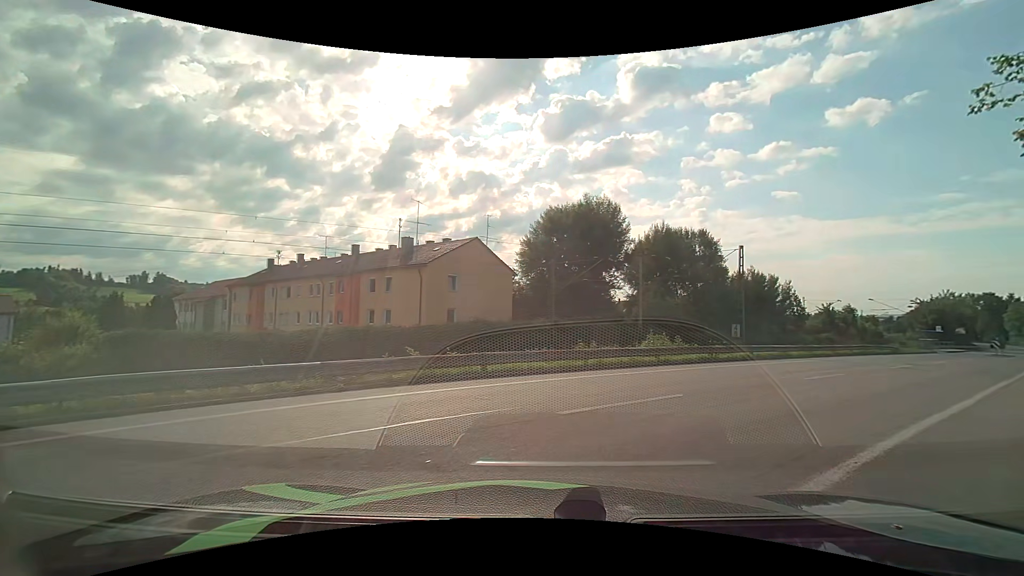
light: Day
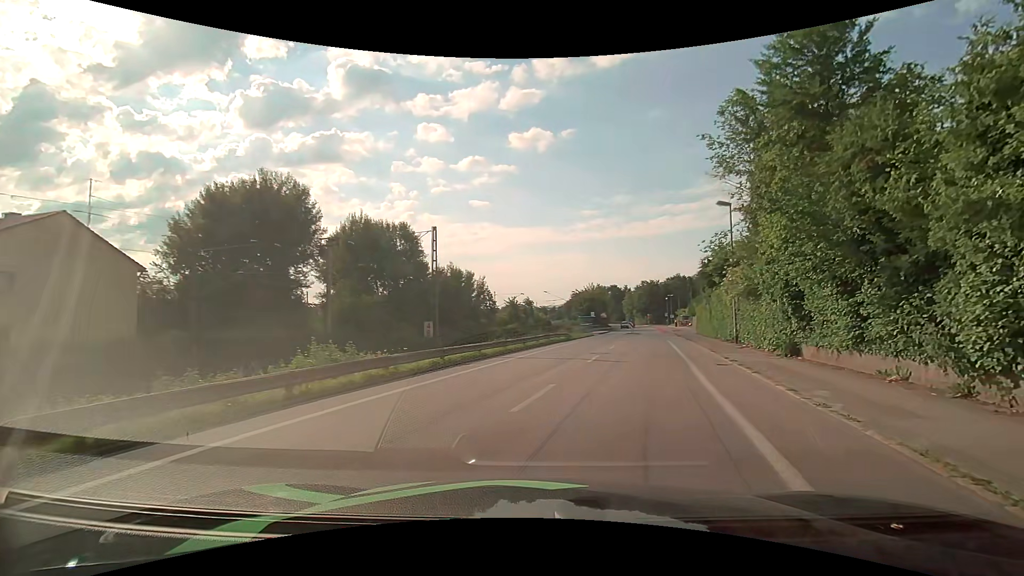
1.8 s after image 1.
(+2.0, +7.6) m; +29°
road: unclassified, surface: asphalt
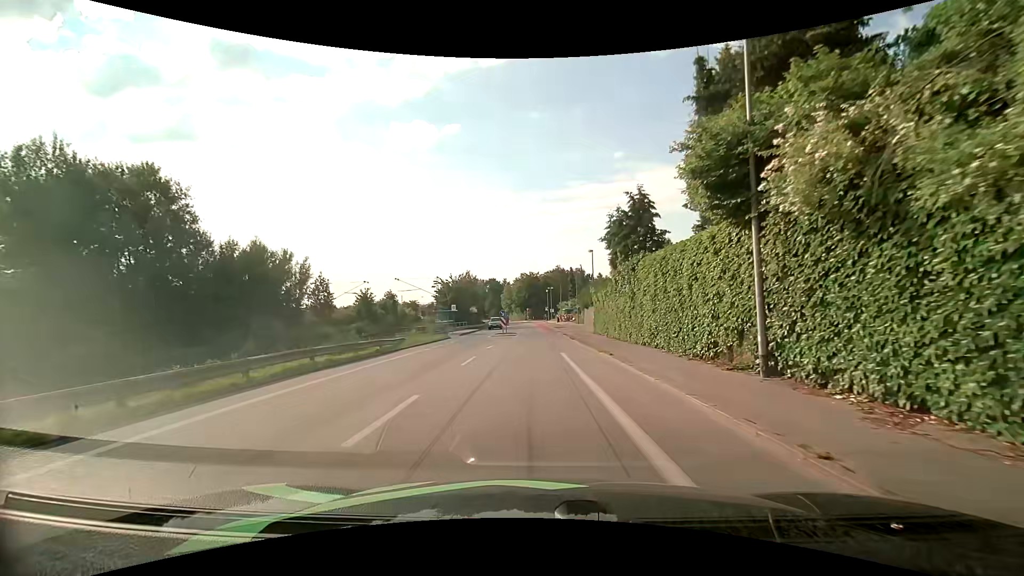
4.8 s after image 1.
(+4.5, +20.3) m; +15°
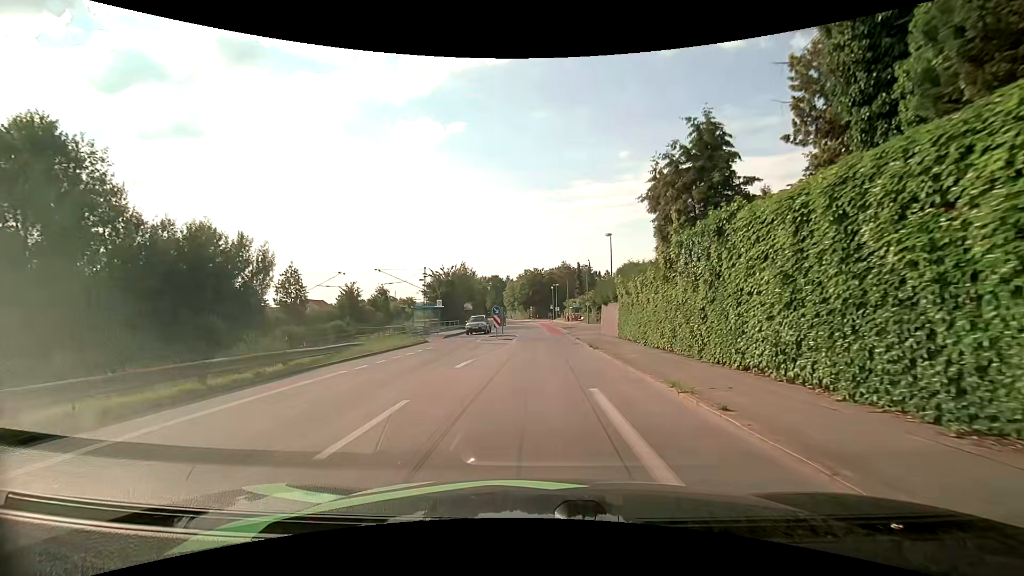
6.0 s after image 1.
(0.0, +9.9) m; 0°
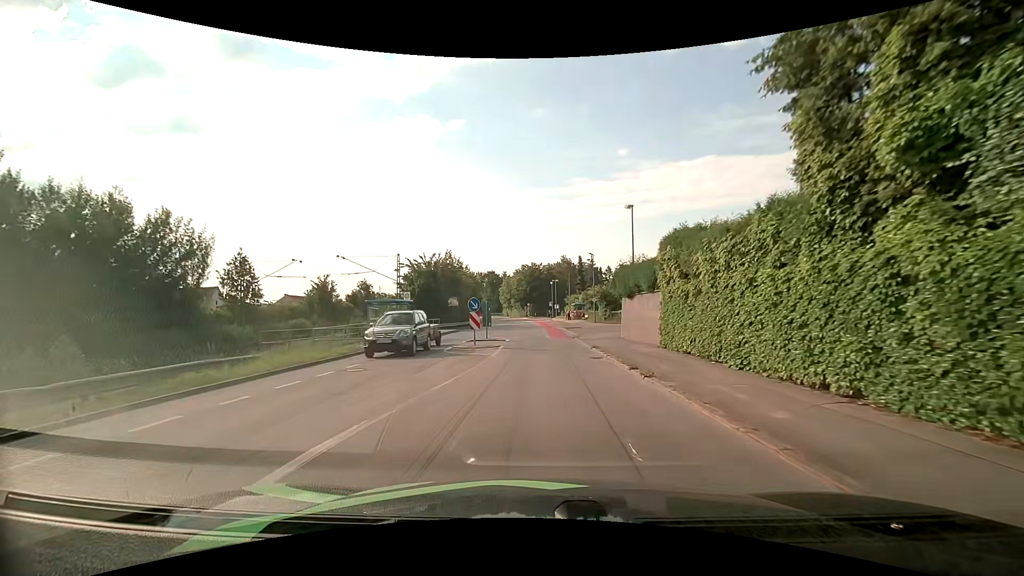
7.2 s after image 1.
(0.0, +10.1) m; 0°
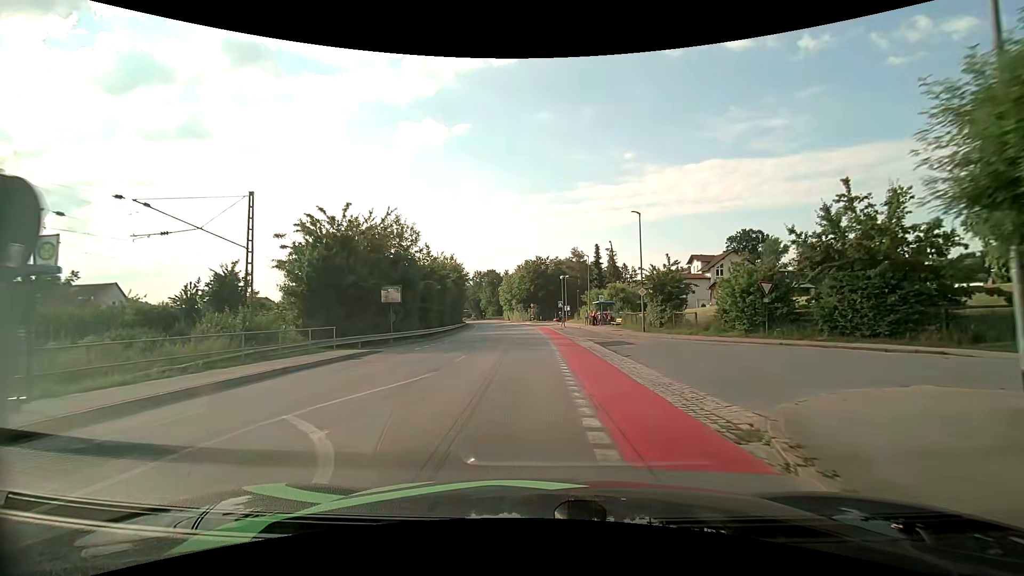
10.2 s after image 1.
(0.0, +24.8) m; -1°
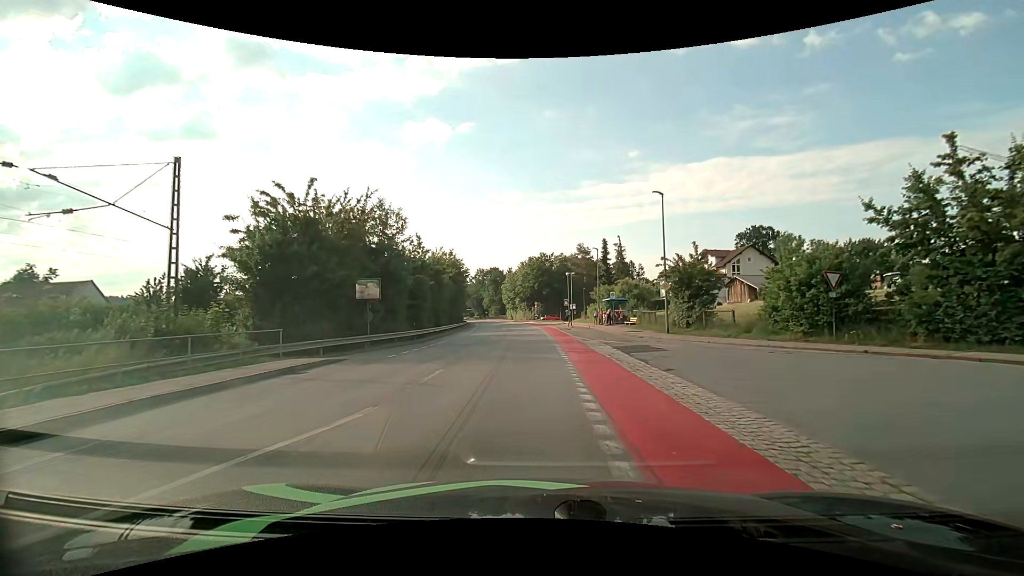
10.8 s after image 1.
(0.0, +5.0) m; 0°
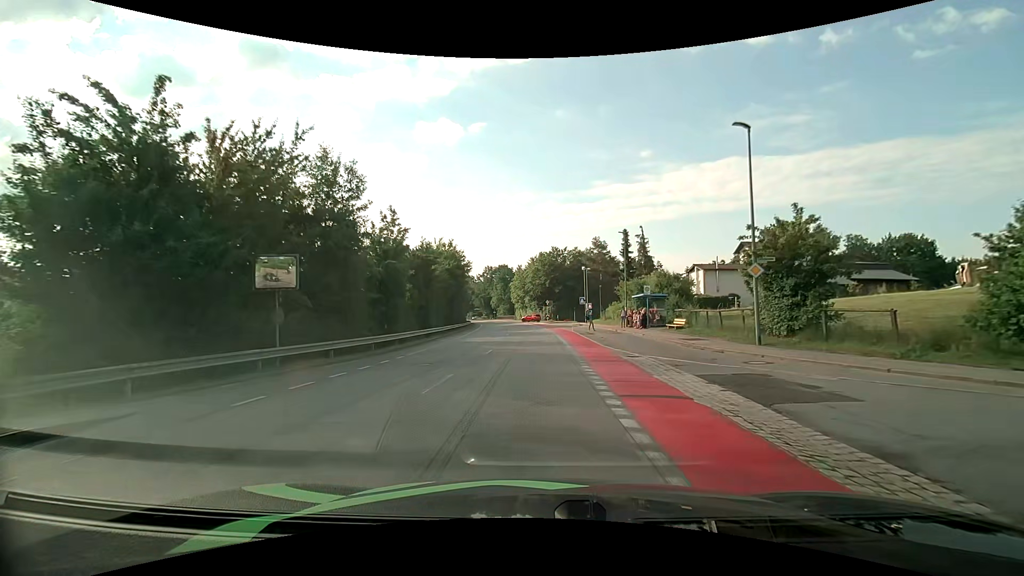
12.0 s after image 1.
(-0.2, +10.2) m; -1°
(0, +10) (0, +20) (-1, +30) (-1, +40) (0, +50) (+1, +60) (+2, +70) (+5, +79) (+10, +88) (+17, +96) m
